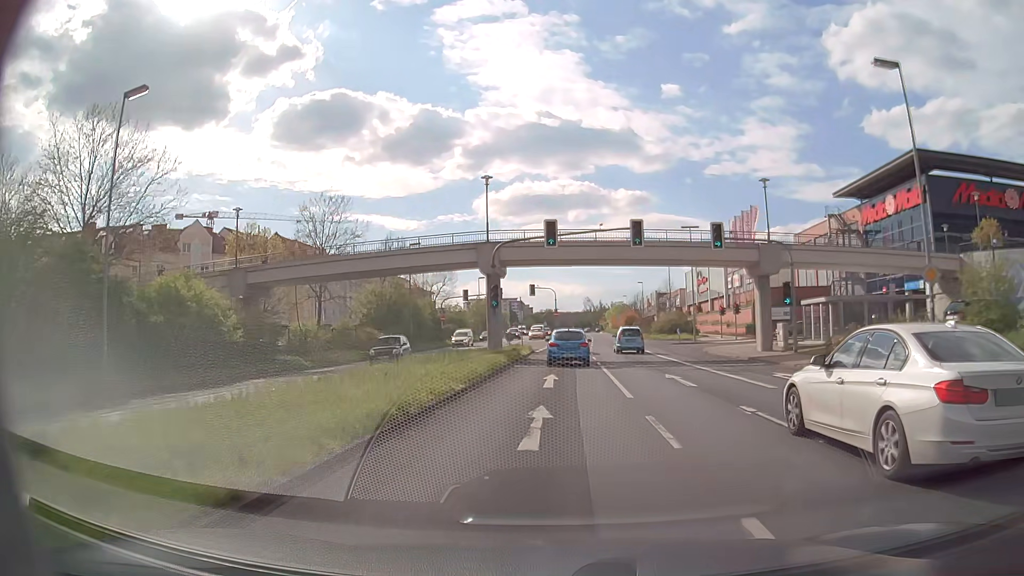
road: primary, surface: asphalt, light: Day
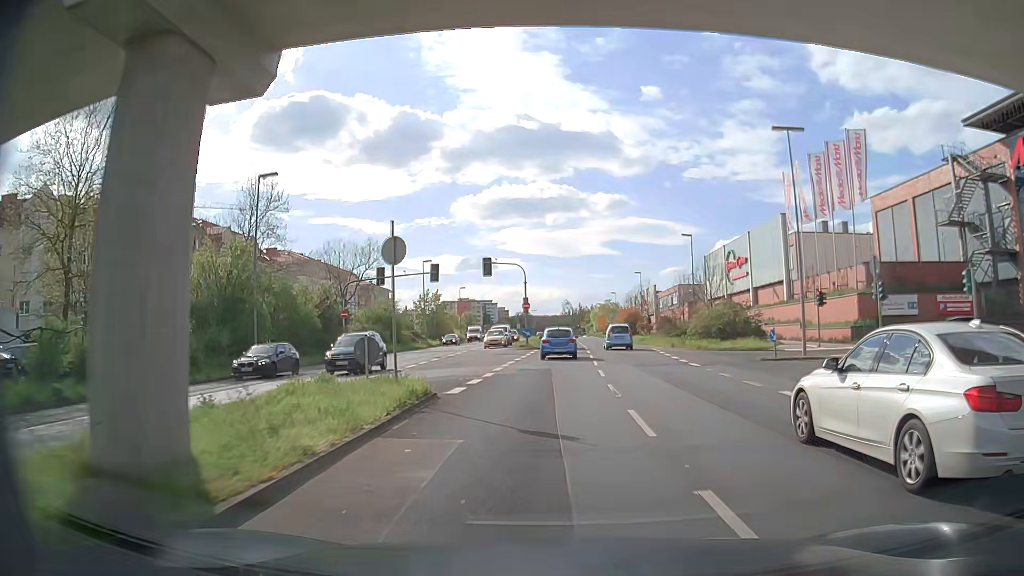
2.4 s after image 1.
(+0.4, +30.5) m; +1°
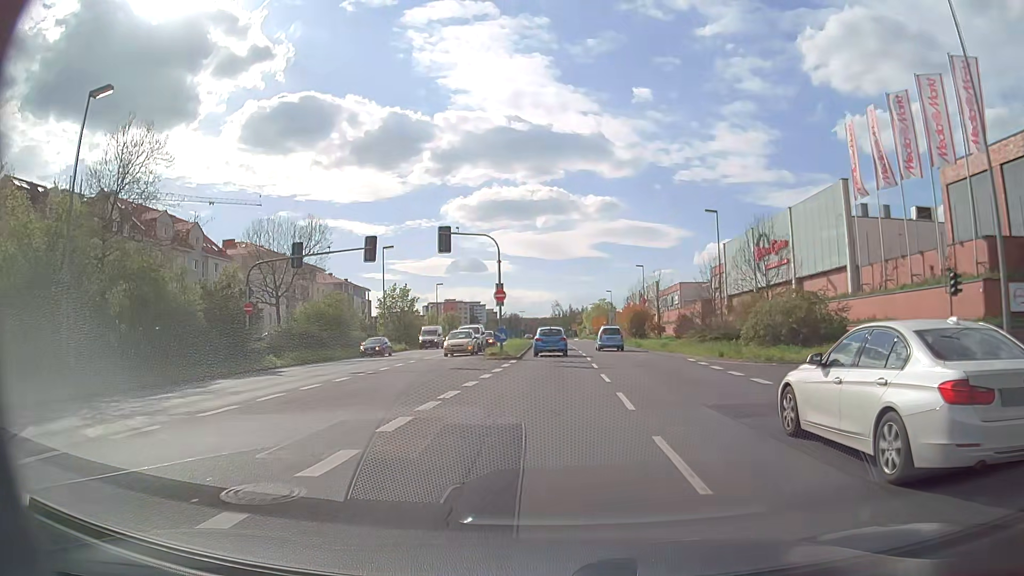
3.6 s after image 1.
(+0.2, +14.9) m; 0°
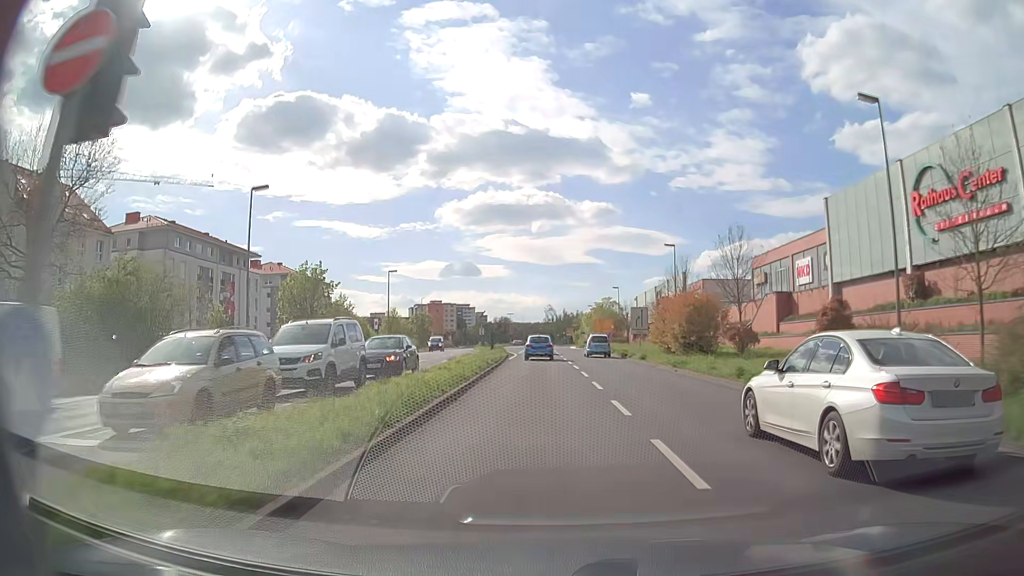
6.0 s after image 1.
(+0.6, +29.6) m; +2°
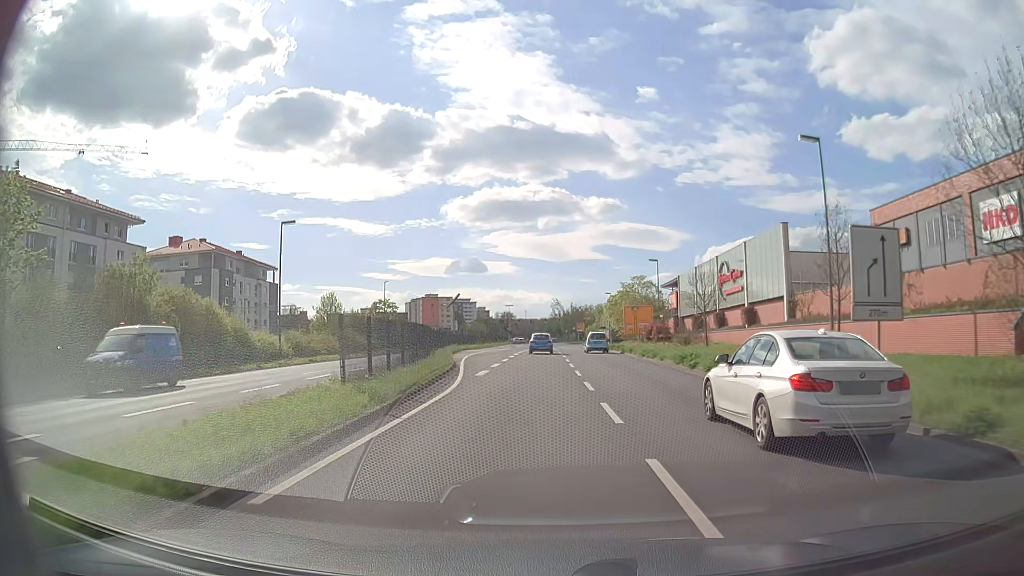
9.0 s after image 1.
(-0.6, +36.6) m; -1°
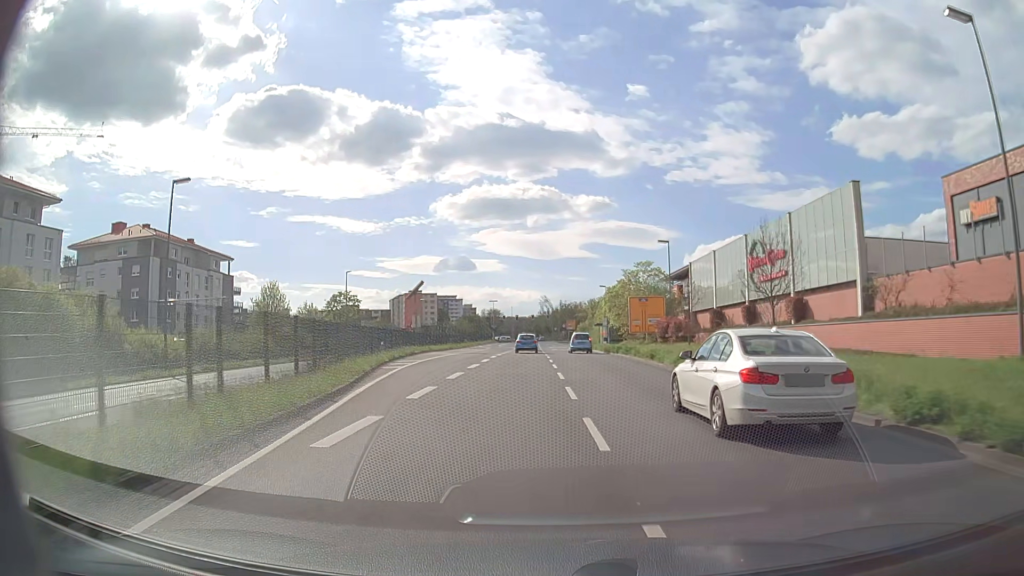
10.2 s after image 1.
(+0.1, +14.6) m; +1°
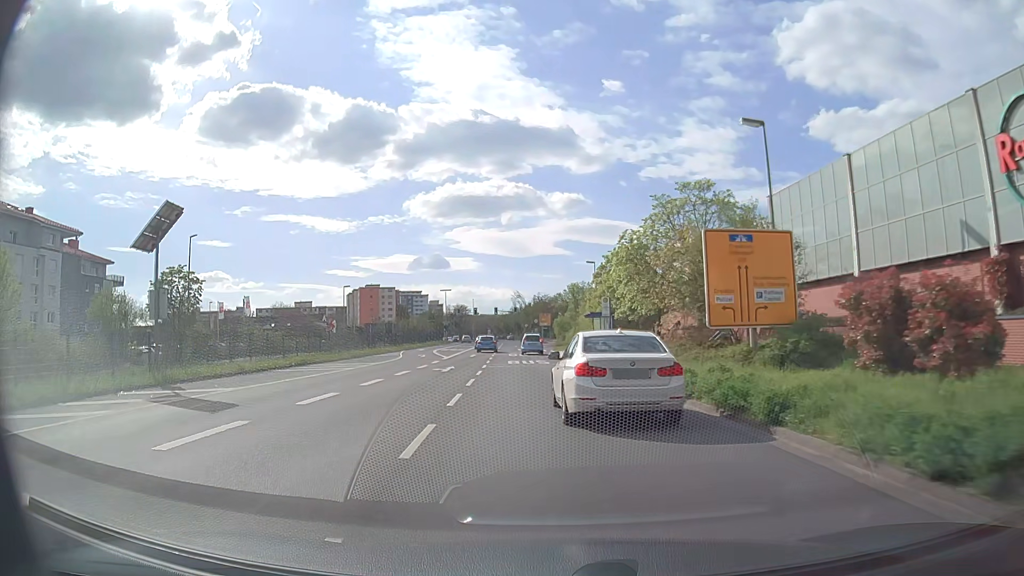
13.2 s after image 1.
(+0.9, +36.4) m; +2°
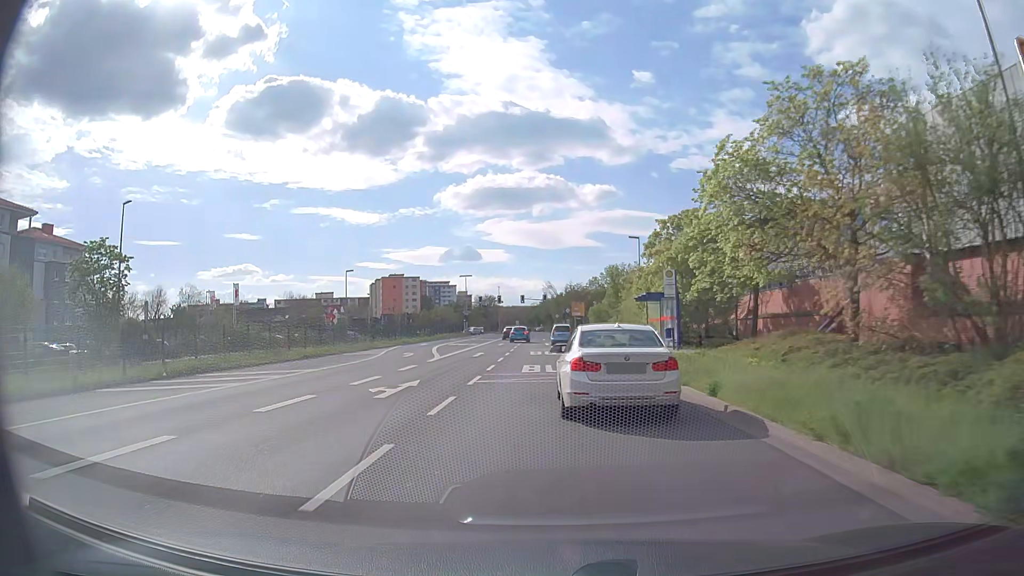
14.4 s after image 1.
(-0.3, +14.6) m; -3°
(0, +10) (0, +20) (0, +30) (-1, +40) (-1, +50) (-1, +60) (-1, +70) (-1, +80) (-1, +90) (-2, +100) m
